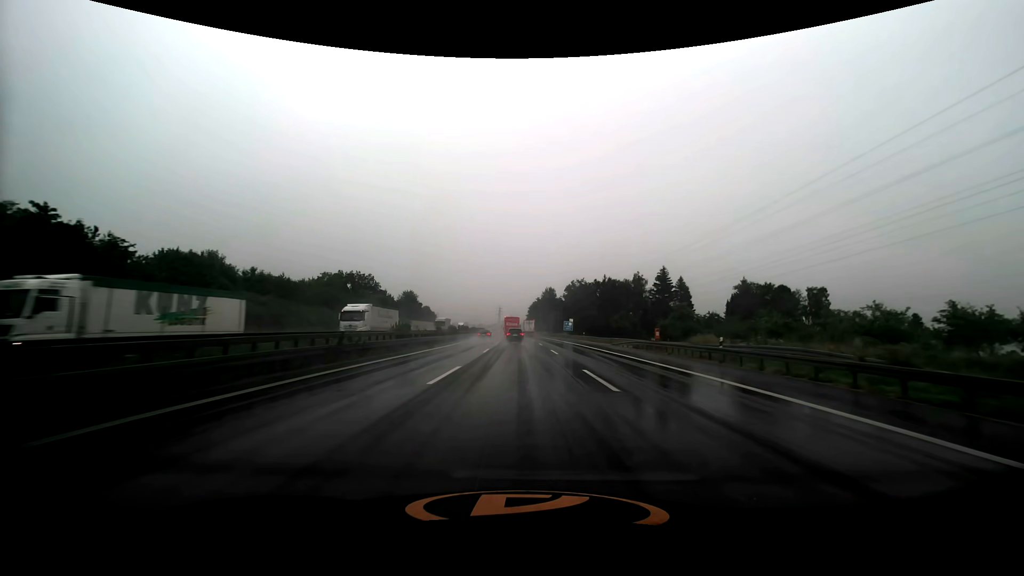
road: motorway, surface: asphalt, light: Day
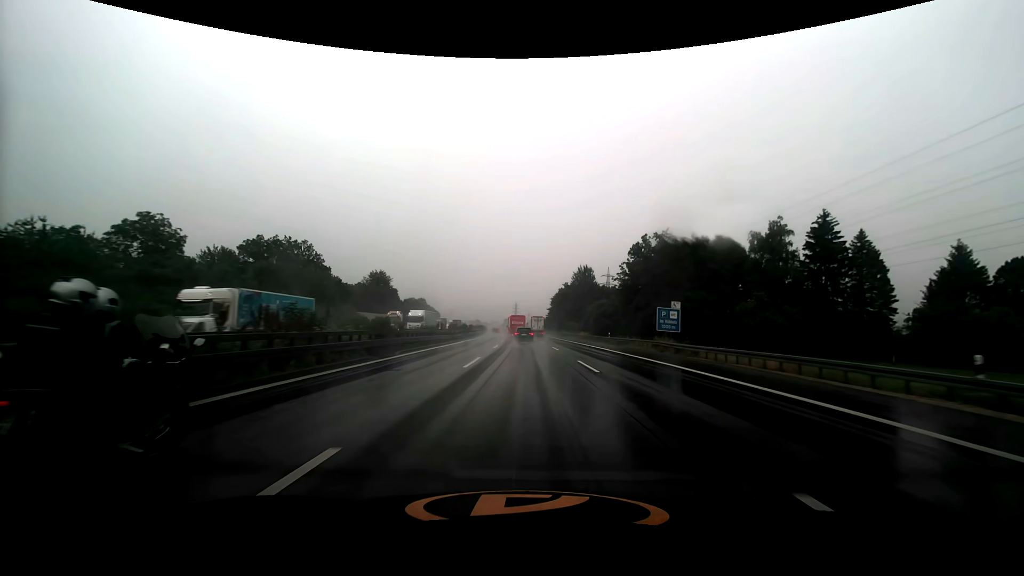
(-1.3, +67.0) m; -2°
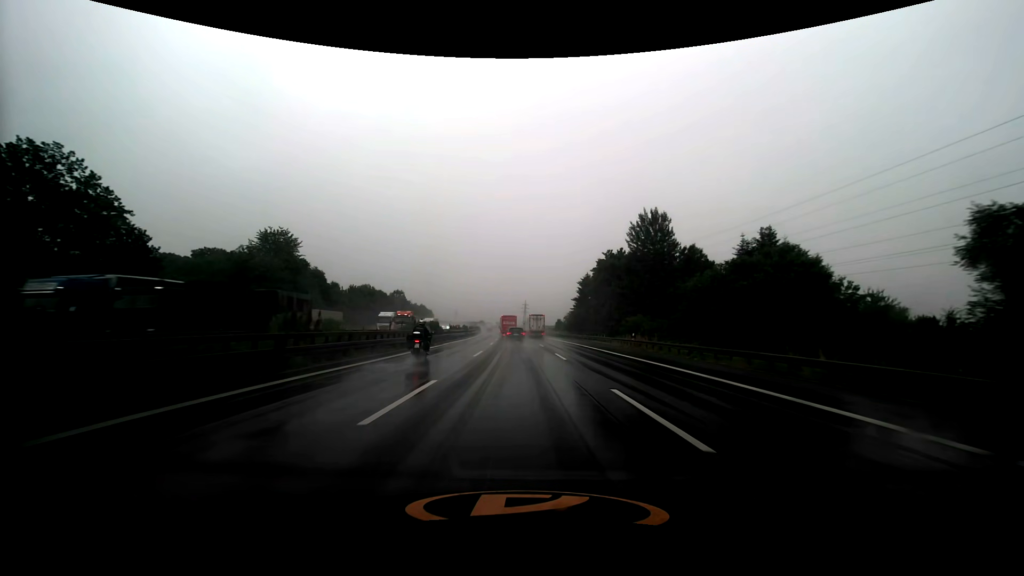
(-0.5, +64.8) m; -1°
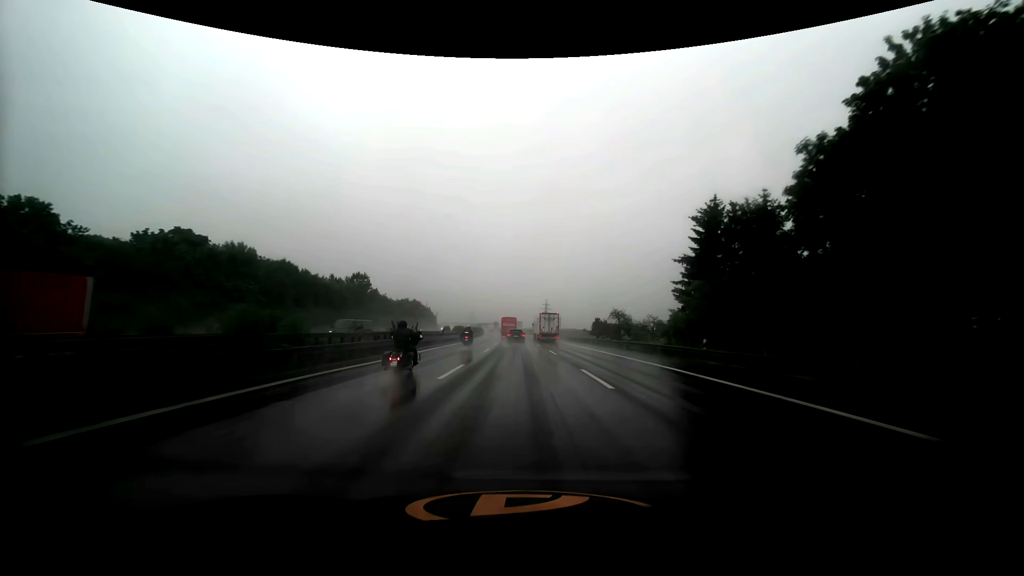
(-1.4, +65.9) m; -2°
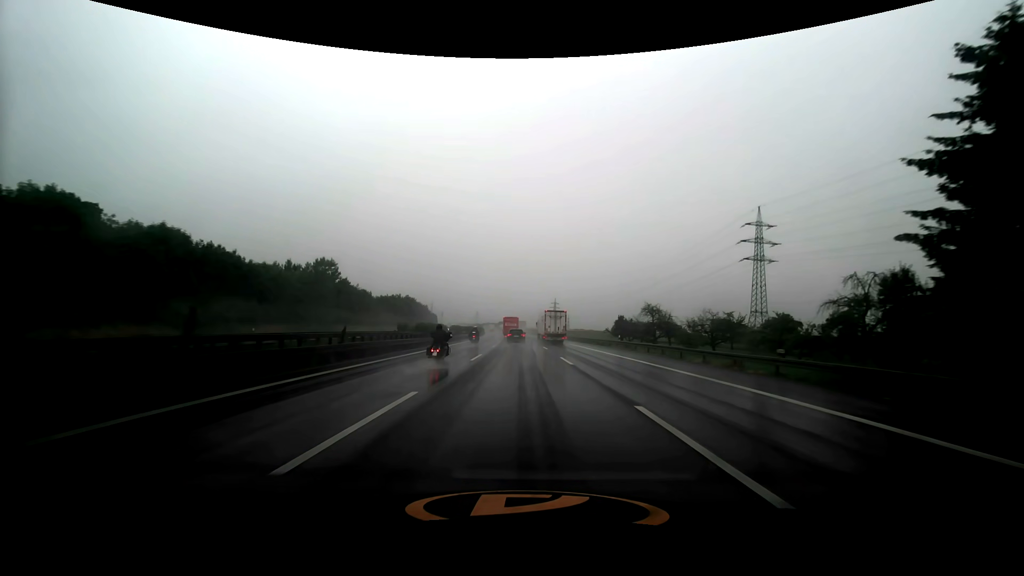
(-0.2, +27.1) m; -1°
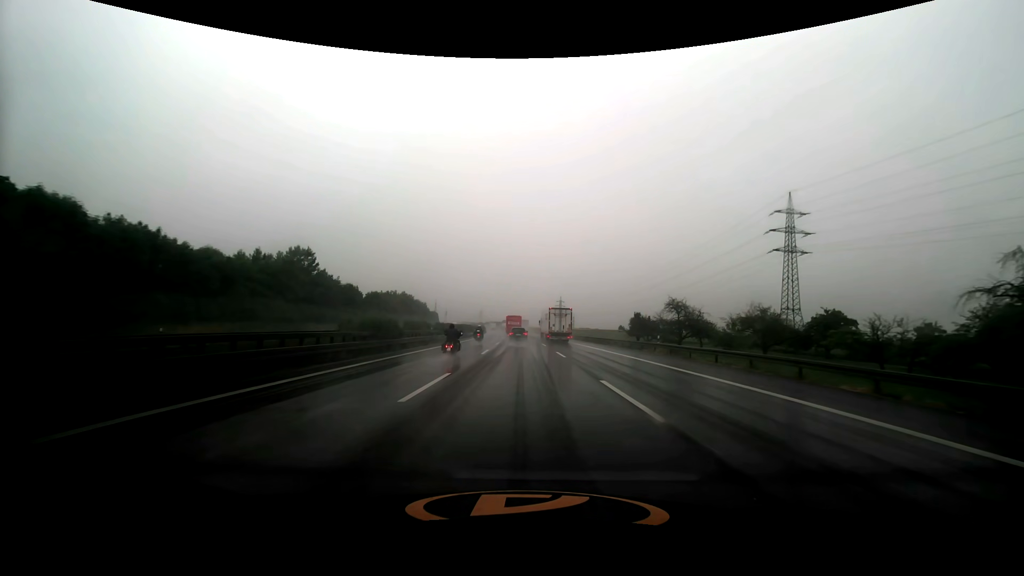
(-0.1, +13.5) m; -1°
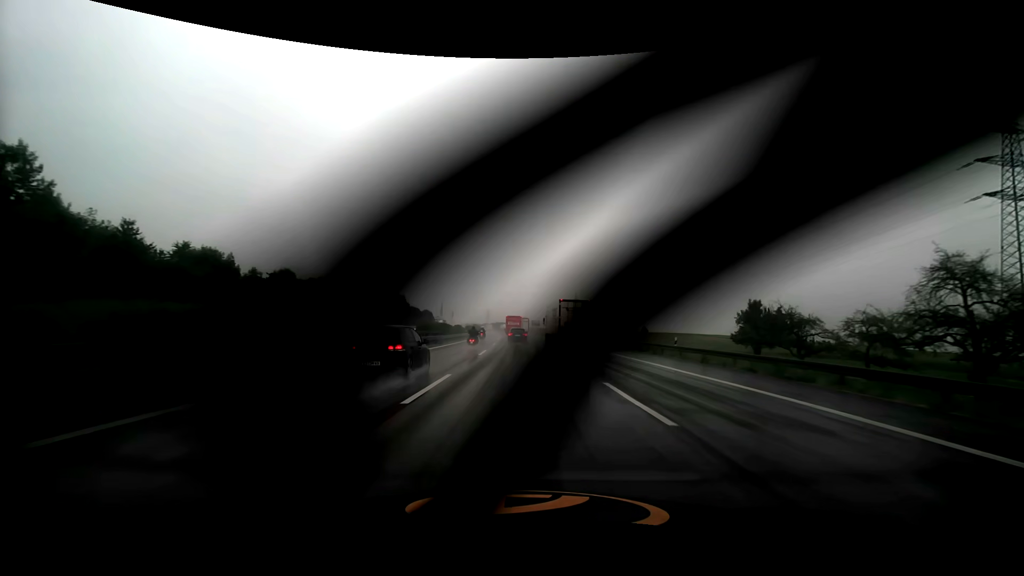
(-0.7, +54.6) m; -1°
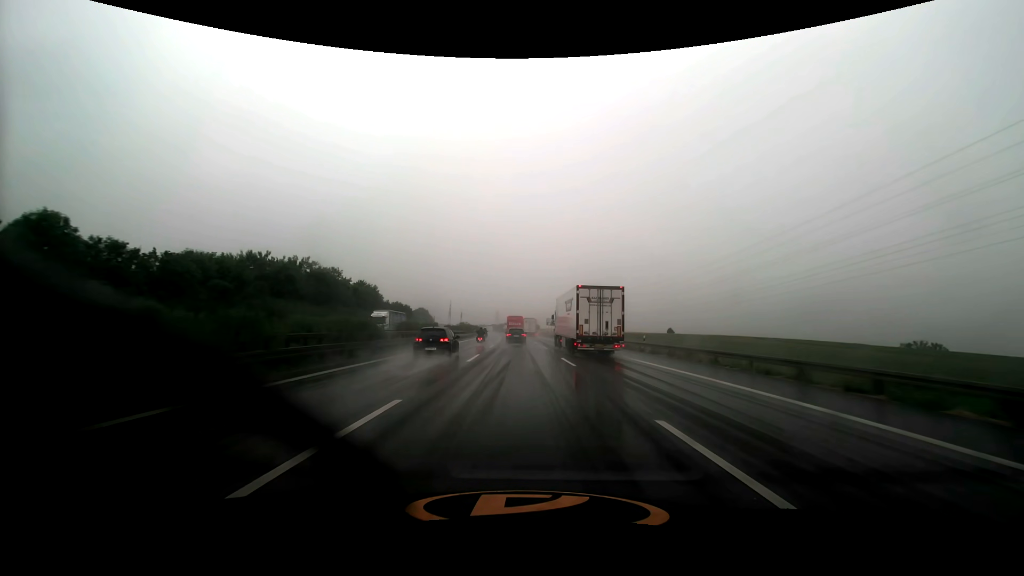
(-0.5, +42.0) m; -1°
(0, +10) (0, +20) (0, +30) (0, +40) (-1, +50) (-1, +60) (-1, +70) (-2, +80) (-2, +90) (-3, +100) m
